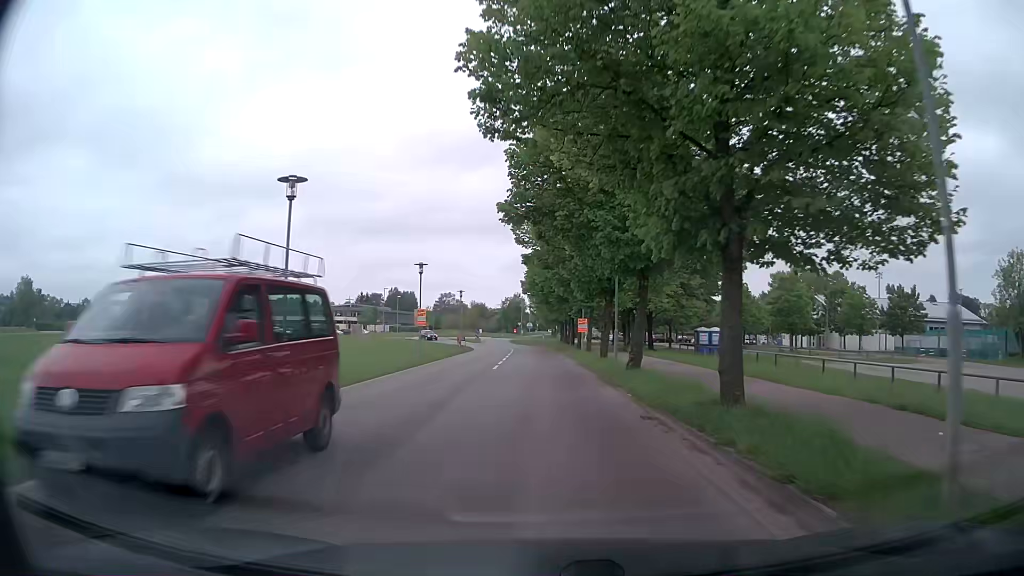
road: tertiary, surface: asphalt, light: Day
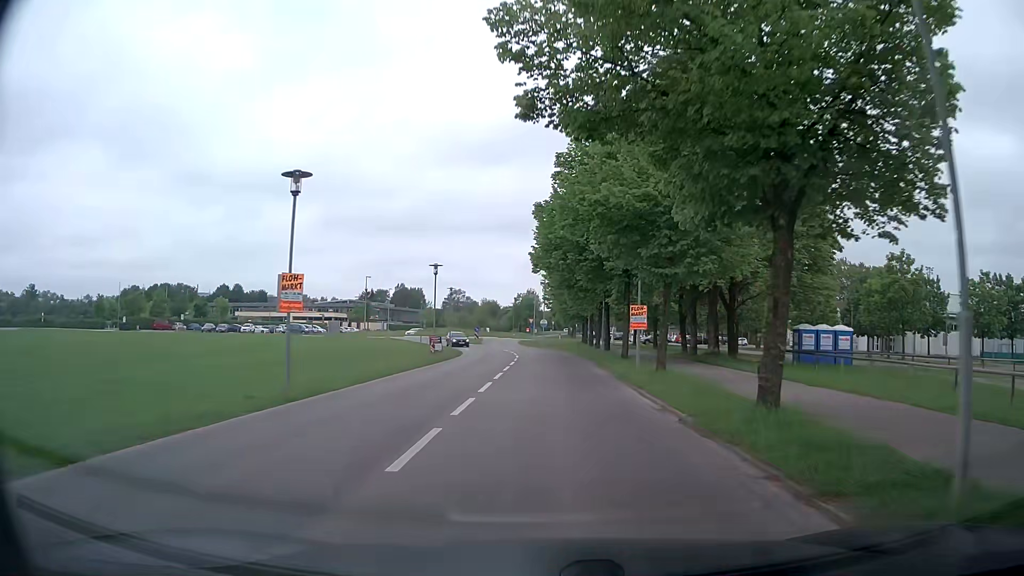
(-0.4, +20.2) m; -1°
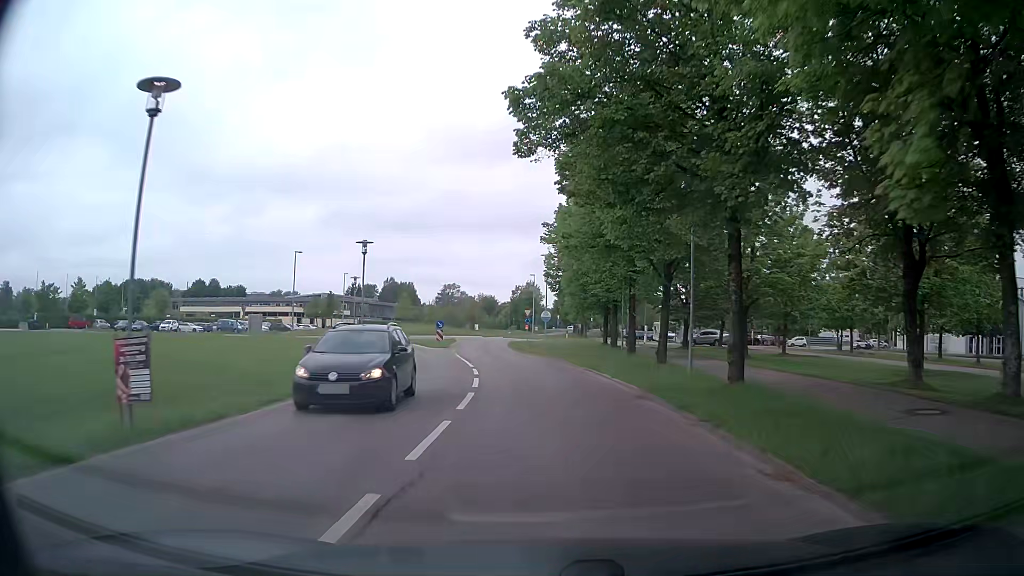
(0.0, +27.1) m; 0°
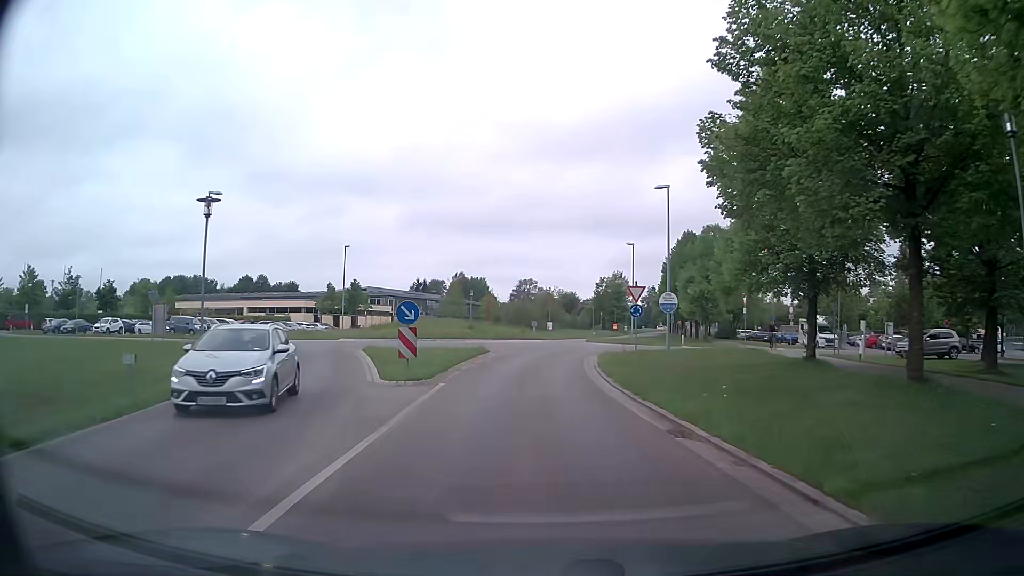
(-1.7, +30.0) m; -7°
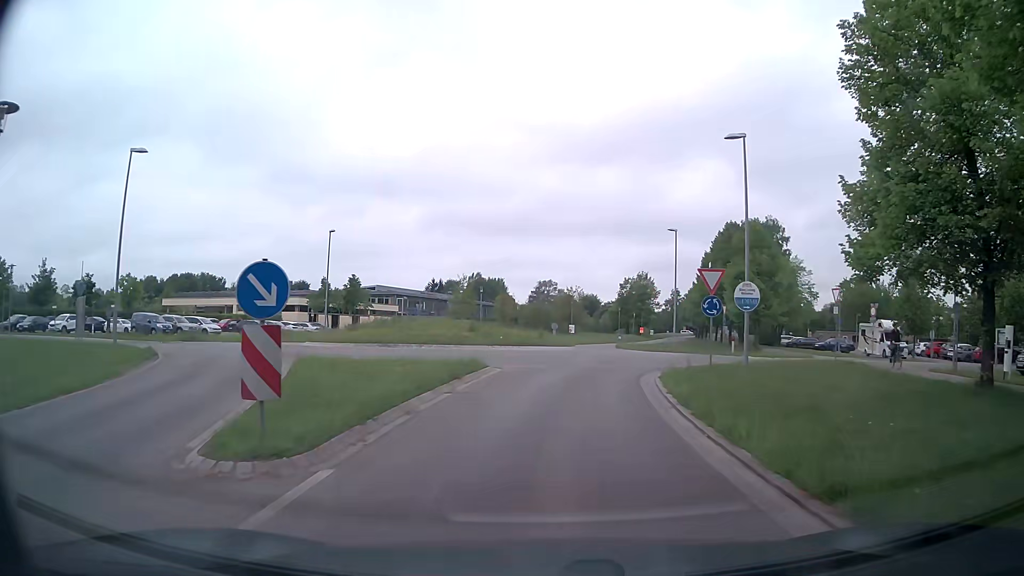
(-0.1, +9.7) m; -2°
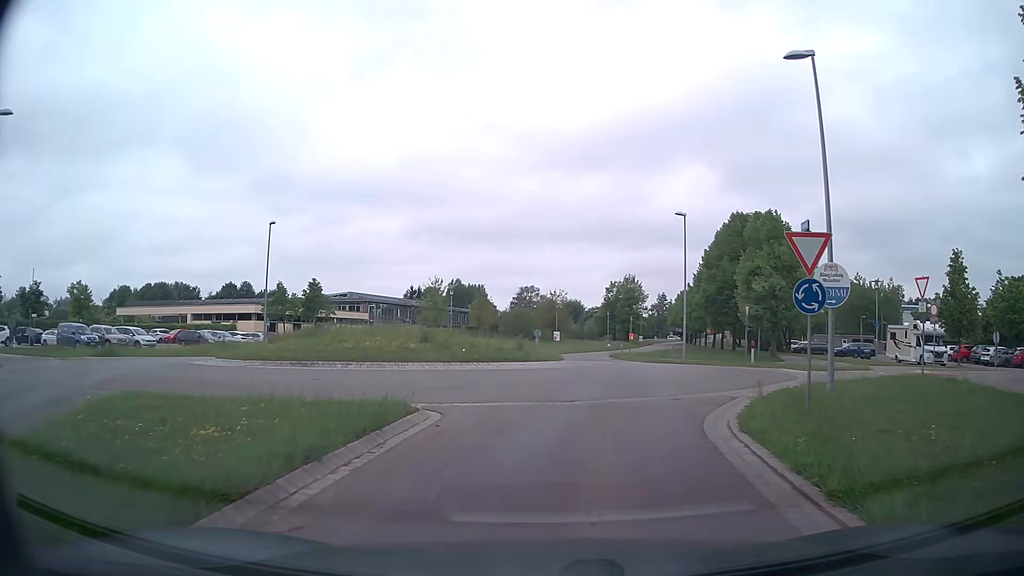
(+0.1, +8.2) m; +2°
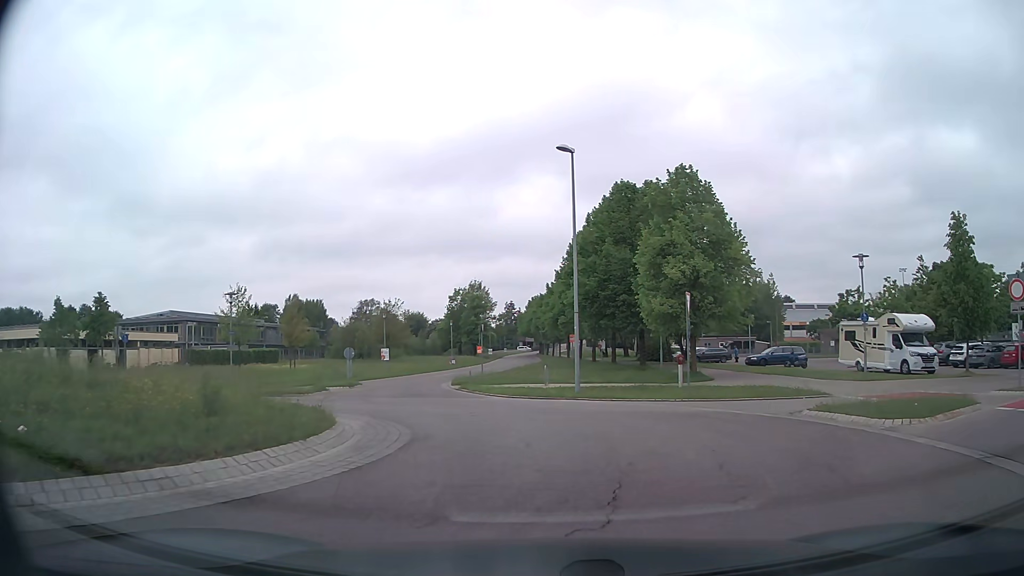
(+1.3, +14.8) m; +15°
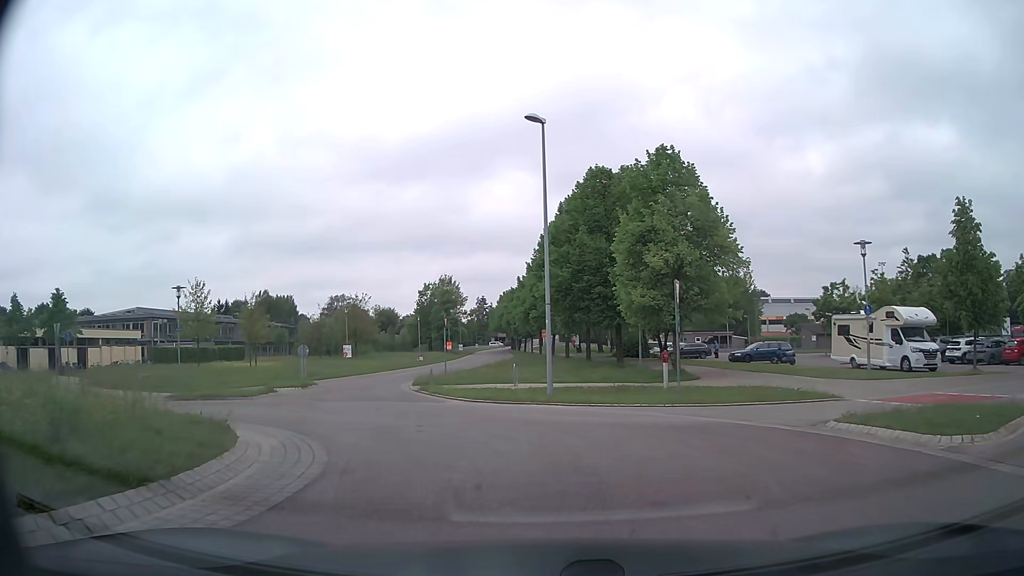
(0.0, +2.8) m; +1°
(-1, +10) (-5, +19) (-8, +29) (-8, +39) (-7, +49) (-7, +59) (-6, +69) (-6, +79) (-7, +89) (-7, +99) m
